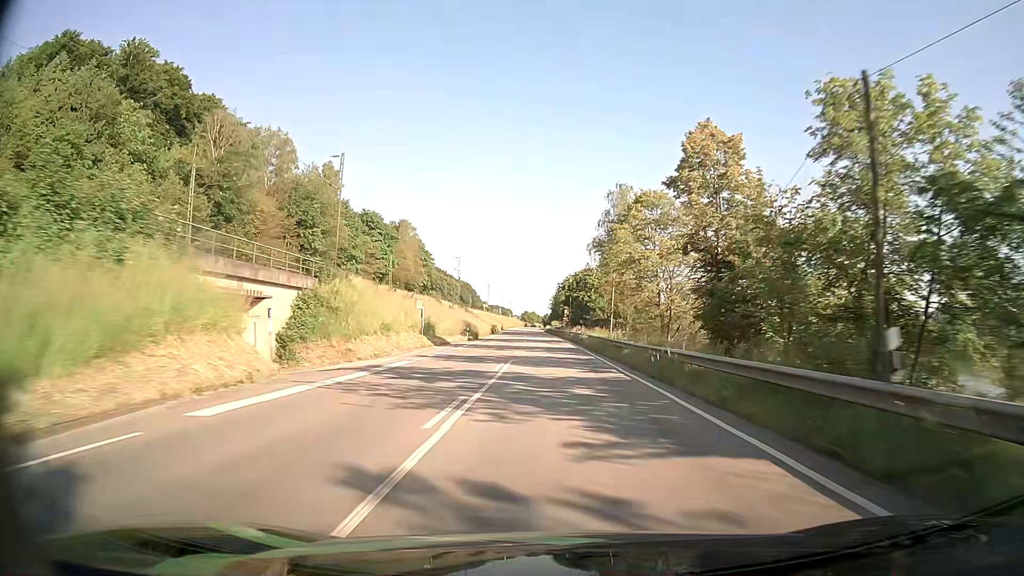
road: primary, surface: asphalt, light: Day
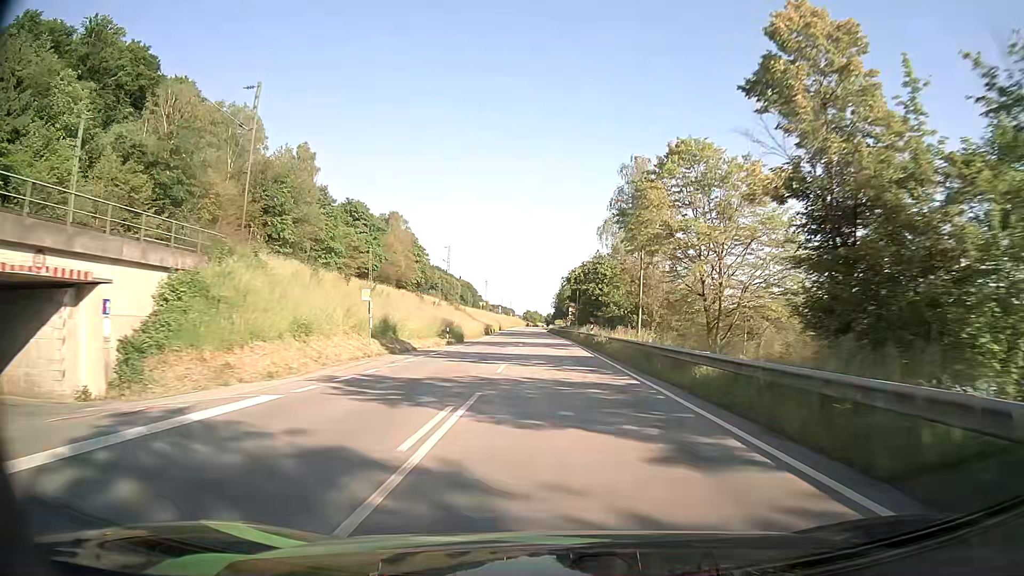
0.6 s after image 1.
(0.0, +13.9) m; 0°
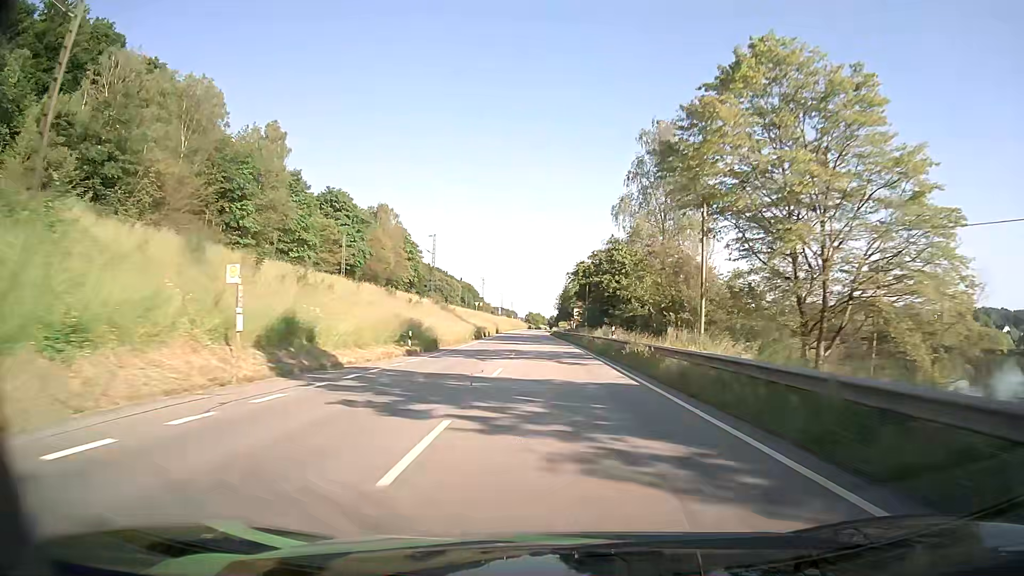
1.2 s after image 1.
(-0.1, +14.0) m; 0°
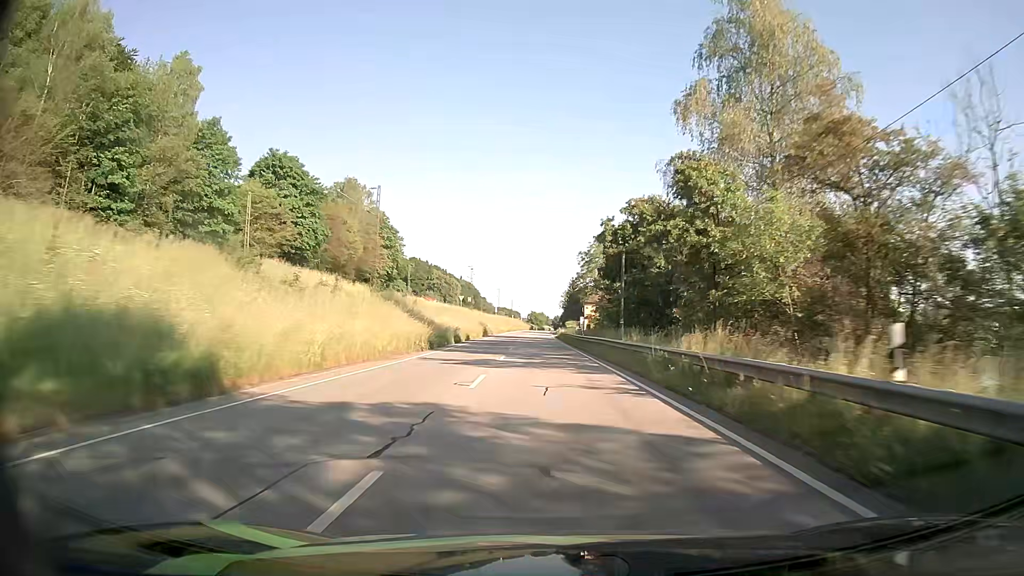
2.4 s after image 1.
(-0.2, +28.0) m; 0°
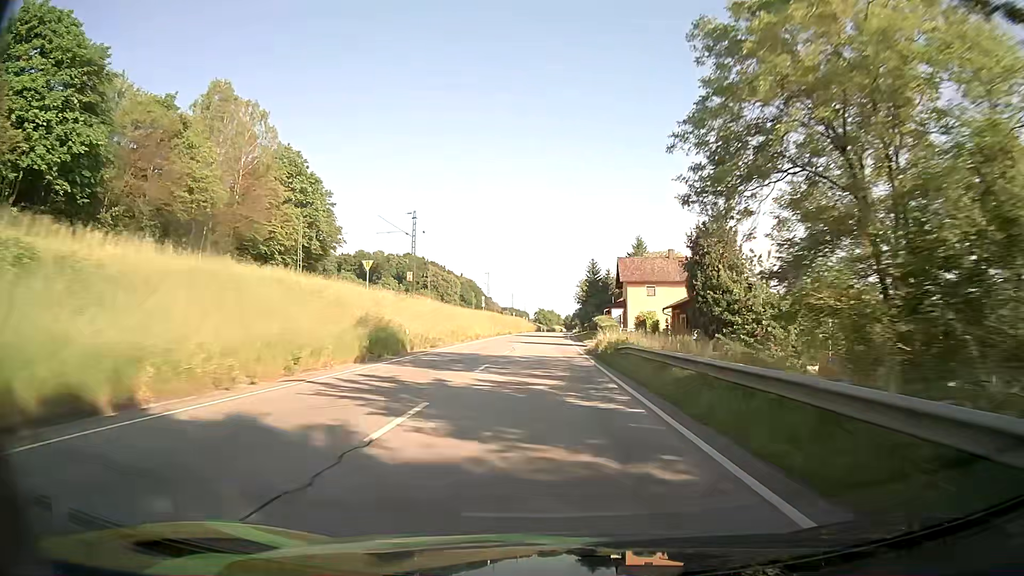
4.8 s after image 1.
(-0.6, +55.8) m; -1°
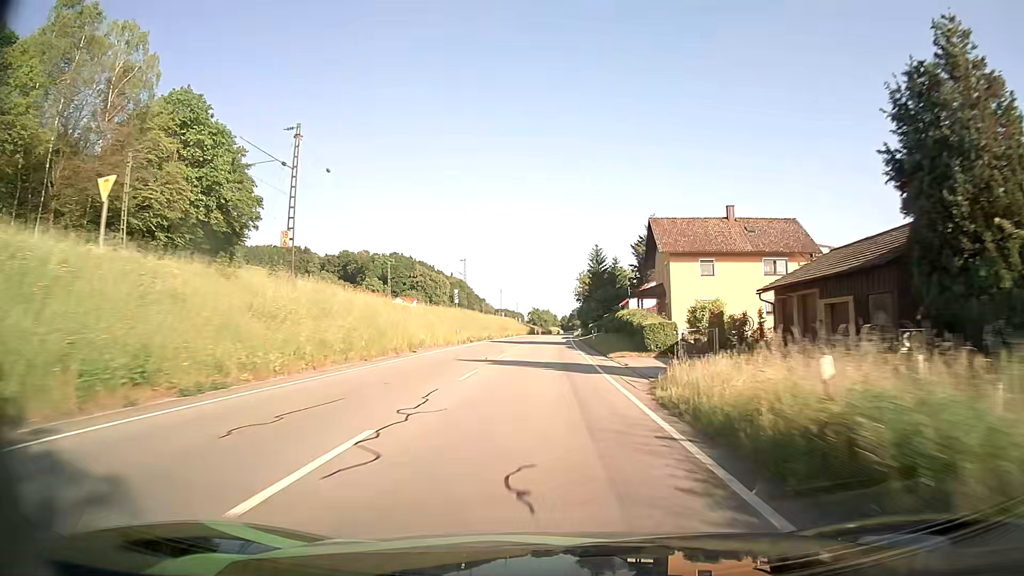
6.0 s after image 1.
(+0.1, +27.7) m; 0°
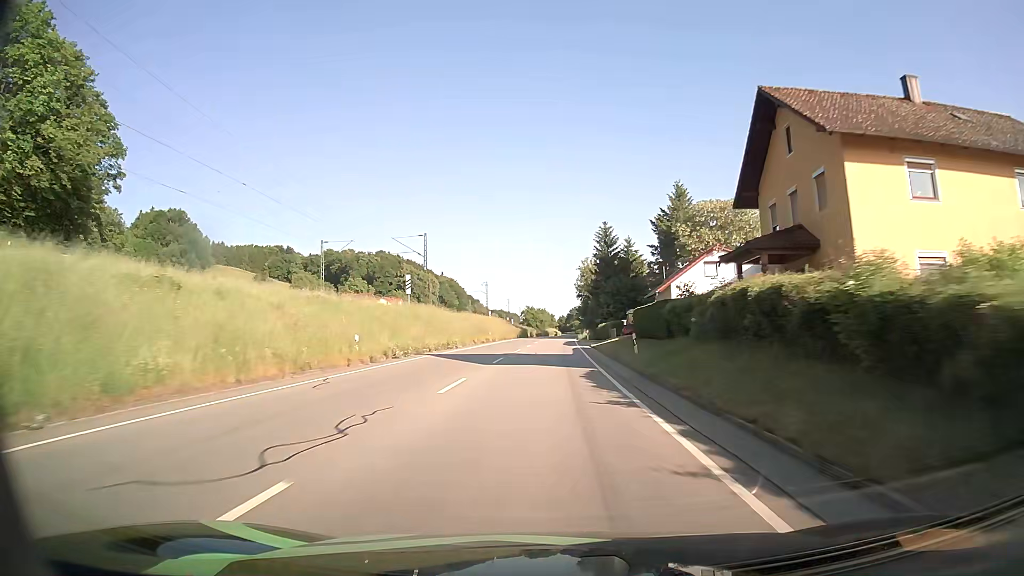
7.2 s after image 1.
(0.0, +27.5) m; 0°
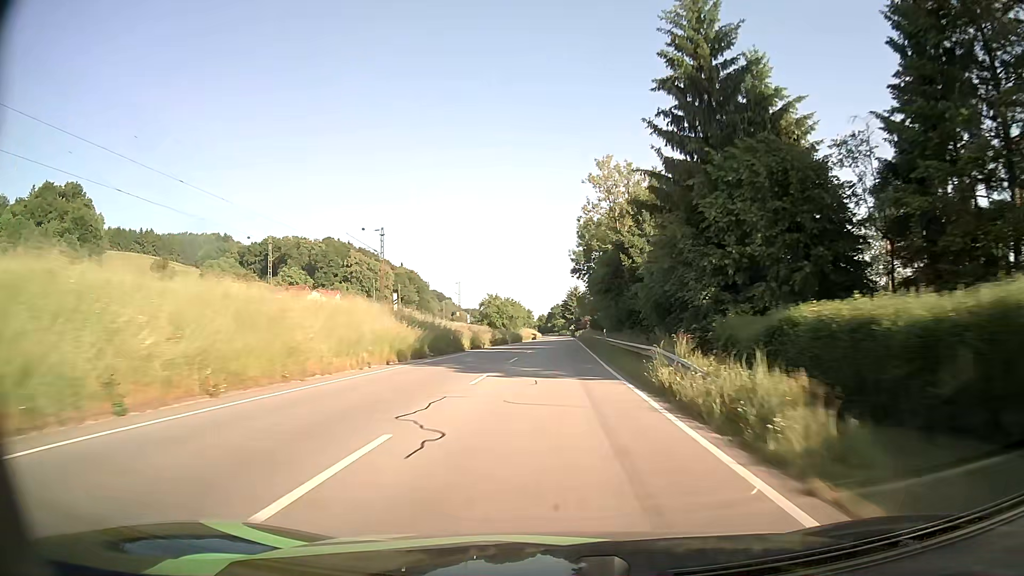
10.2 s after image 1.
(+0.8, +70.8) m; +2°
(0, +10) (0, +20) (0, +30) (0, +40) (0, +50) (+1, +60) (+1, +70) (+1, +80) (+1, +90) (+1, +100) m
